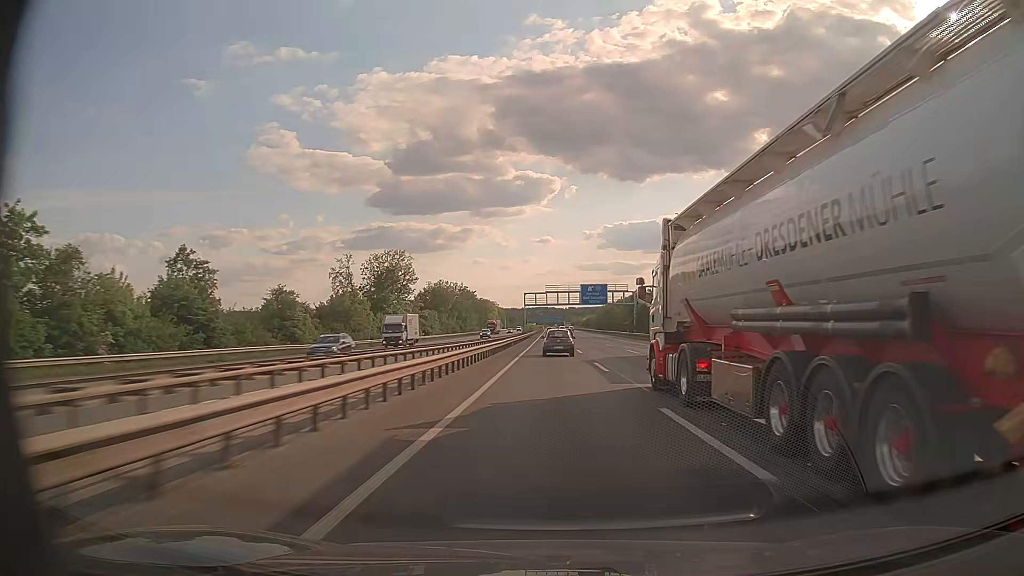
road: motorway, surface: asphalt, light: Day
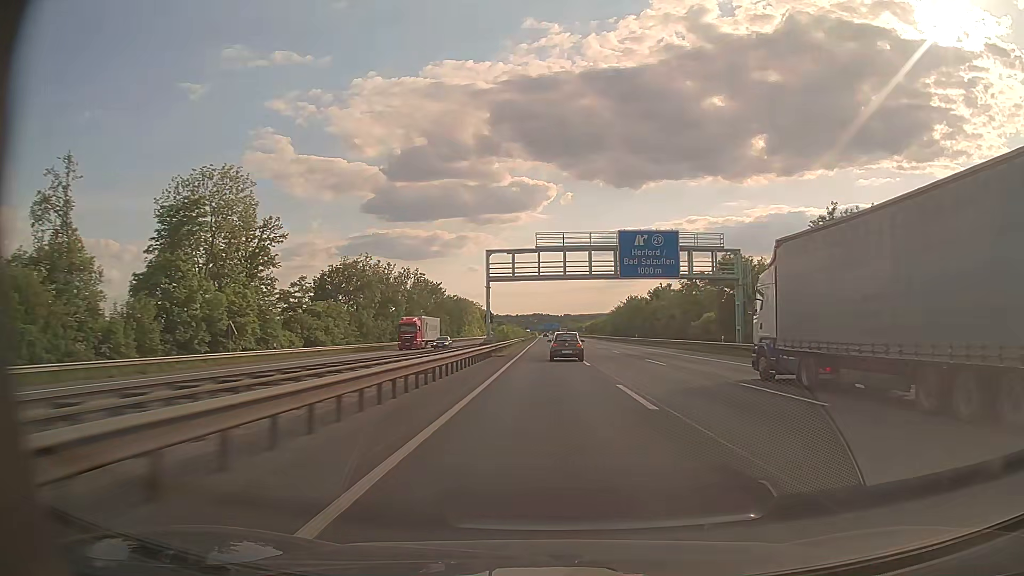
(+0.1, +65.5) m; 0°
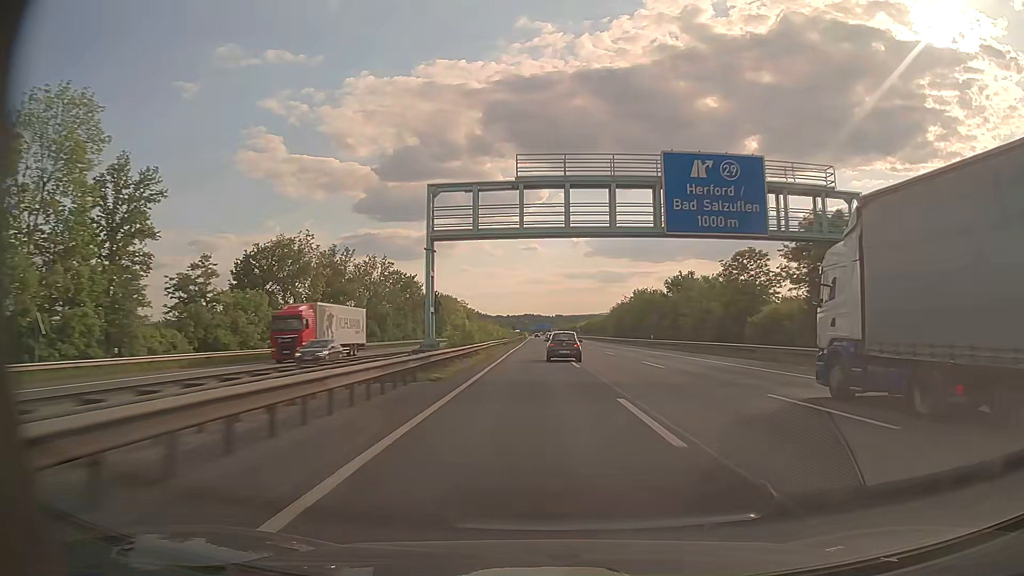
(+0.1, +21.9) m; +1°
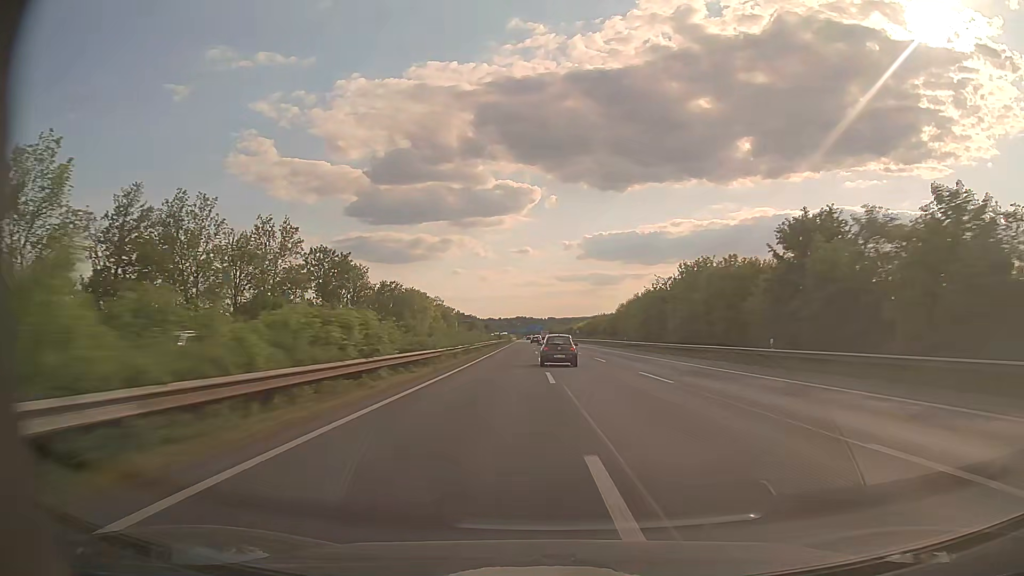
(+0.3, +44.0) m; +1°
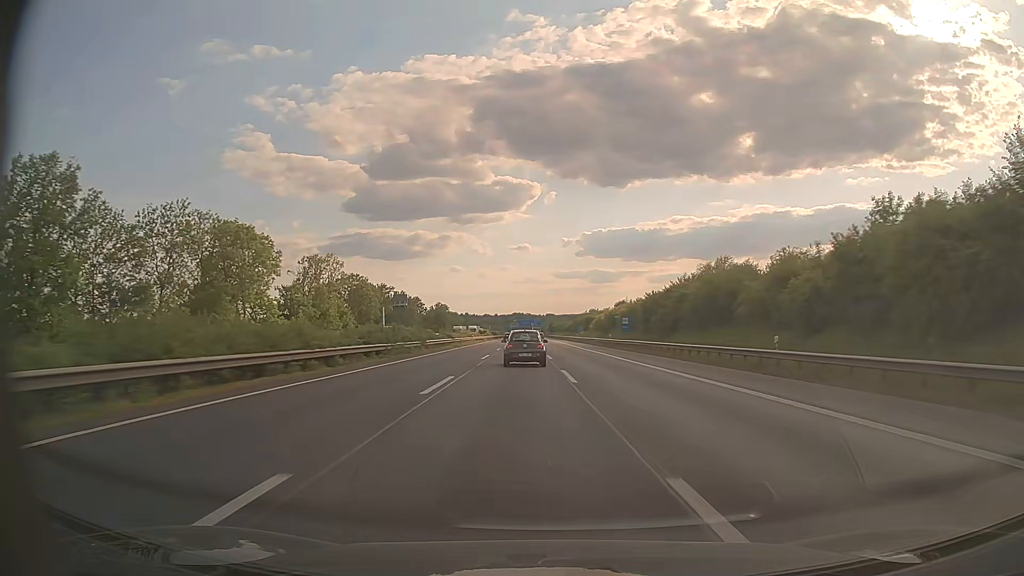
(-0.3, +108.7) m; 0°
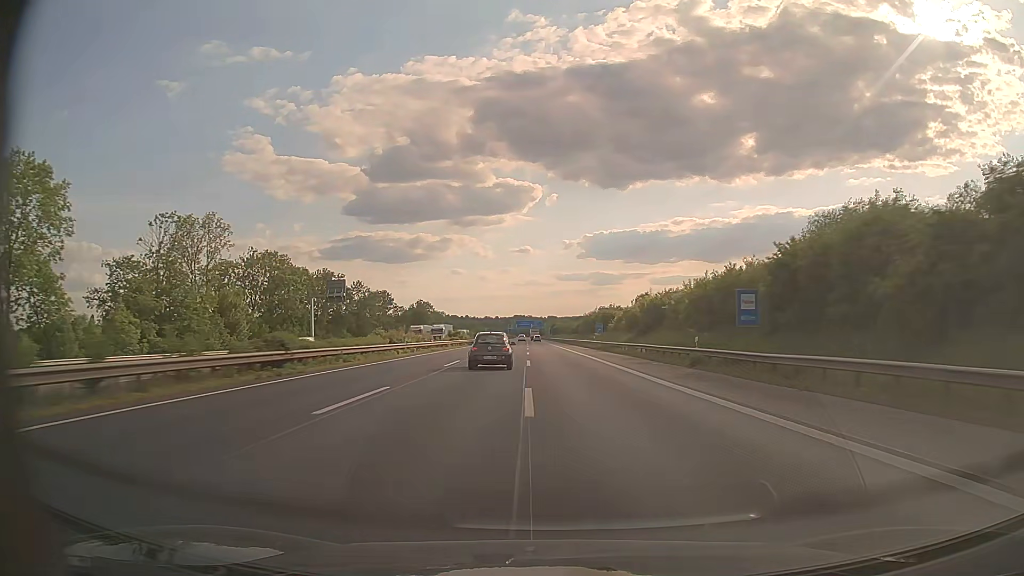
(0.0, +42.8) m; 0°
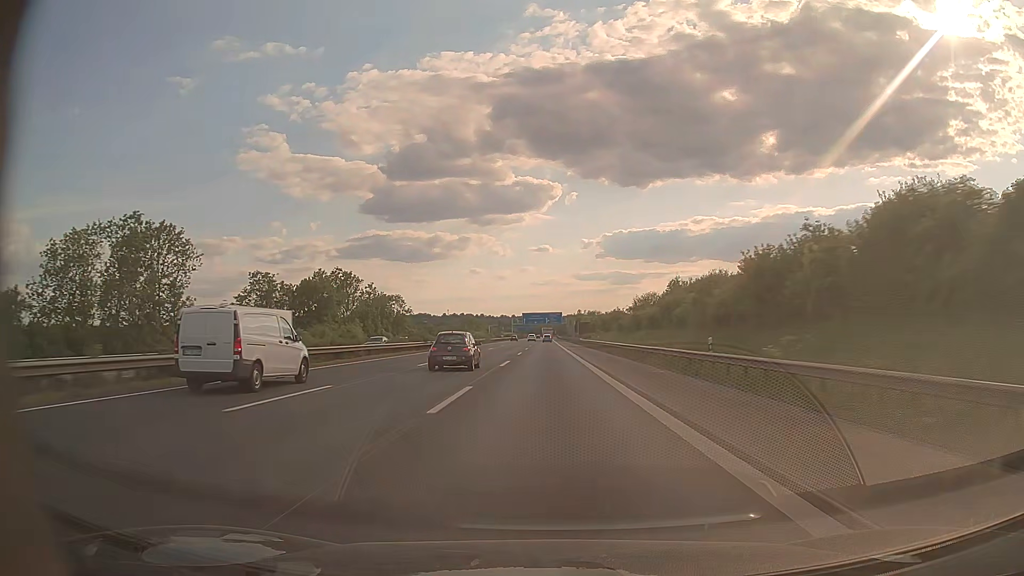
(-1.3, +107.4) m; -2°
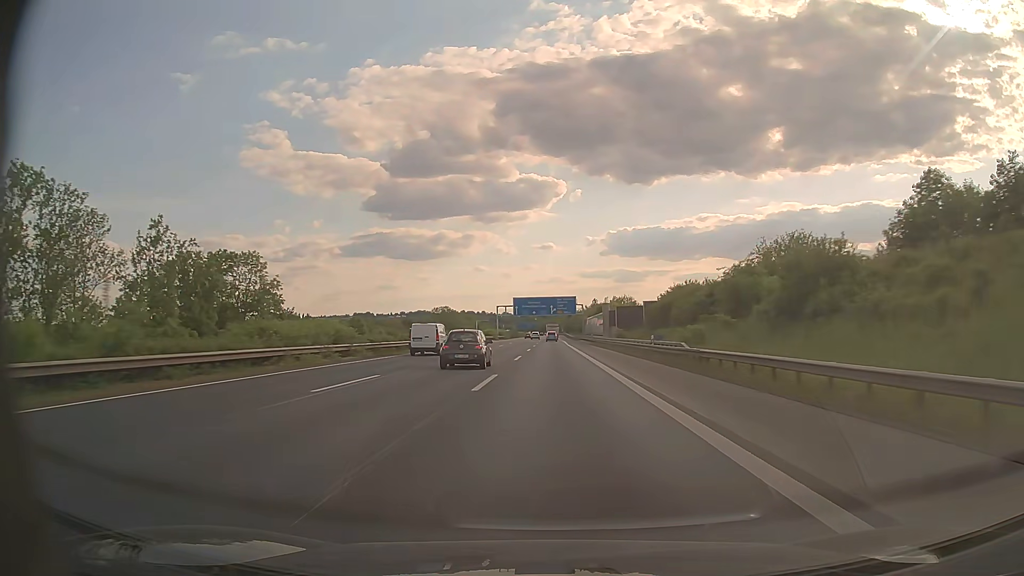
(-0.4, +85.8) m; 0°
(0, +10) (0, +20) (0, +30) (0, +40) (0, +50) (0, +60) (0, +70) (0, +80) (0, +90) (0, +100) m
